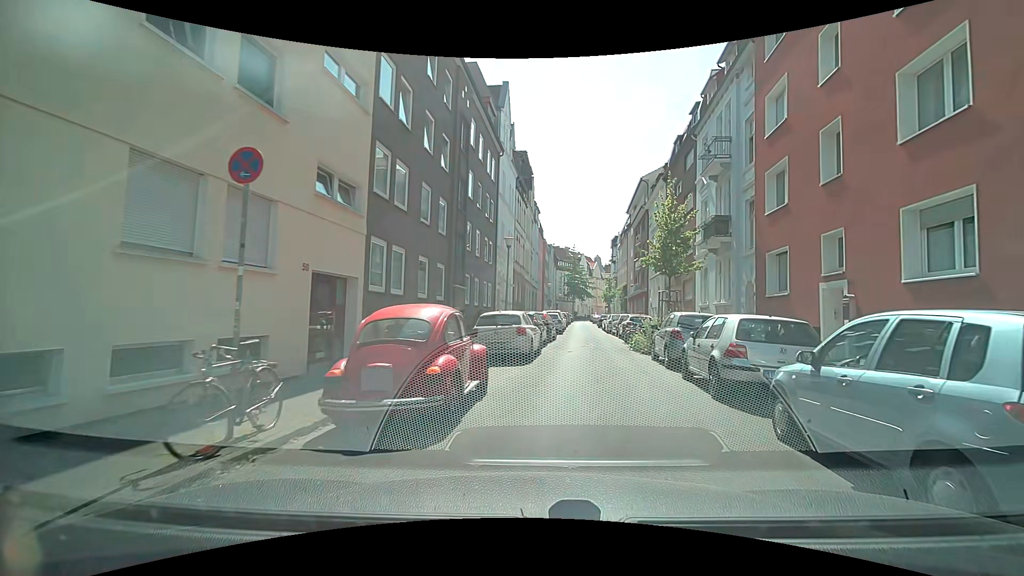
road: residential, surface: asphalt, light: Day
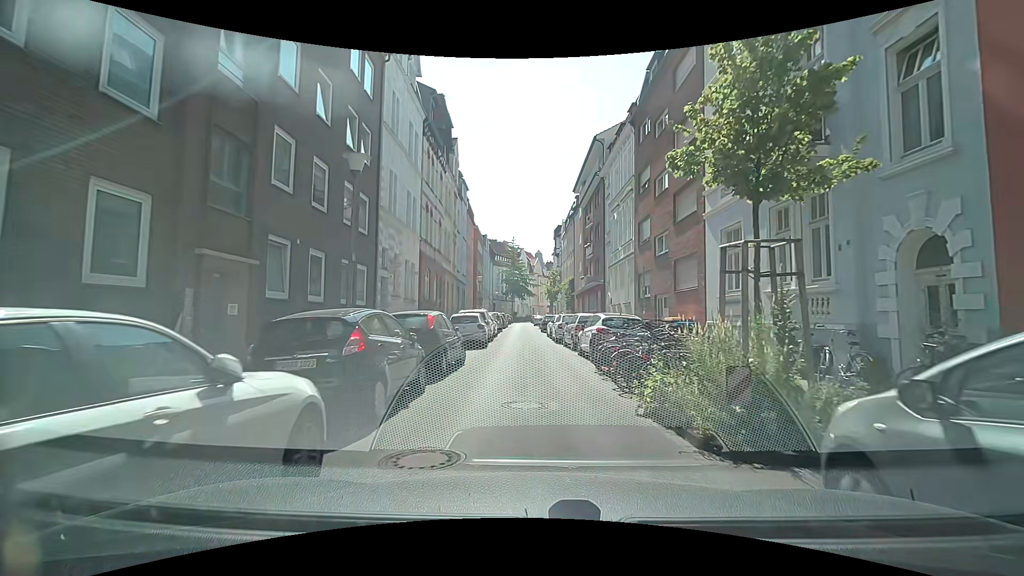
(+1.1, +13.2) m; +7°
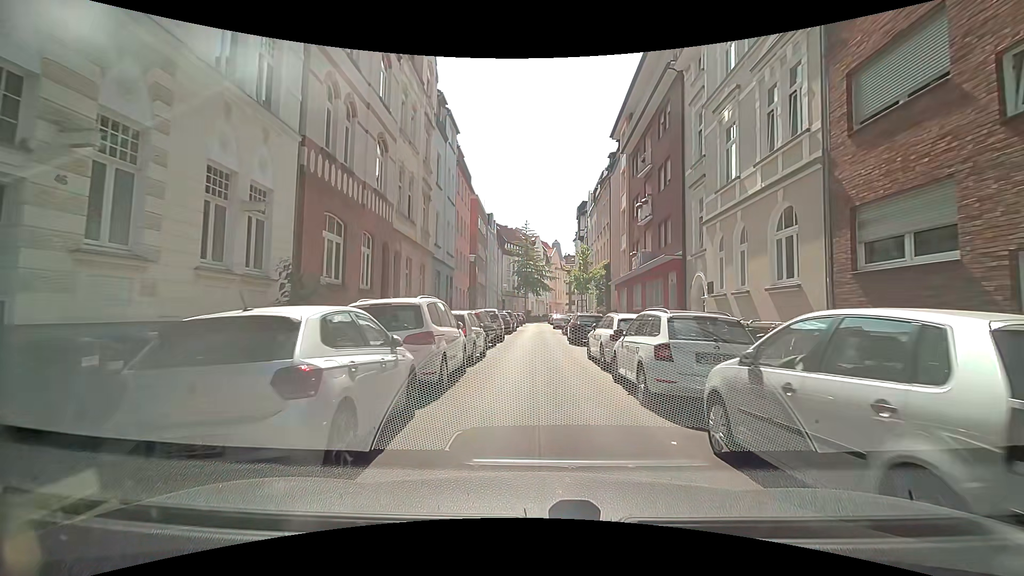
(-0.4, +17.0) m; -1°
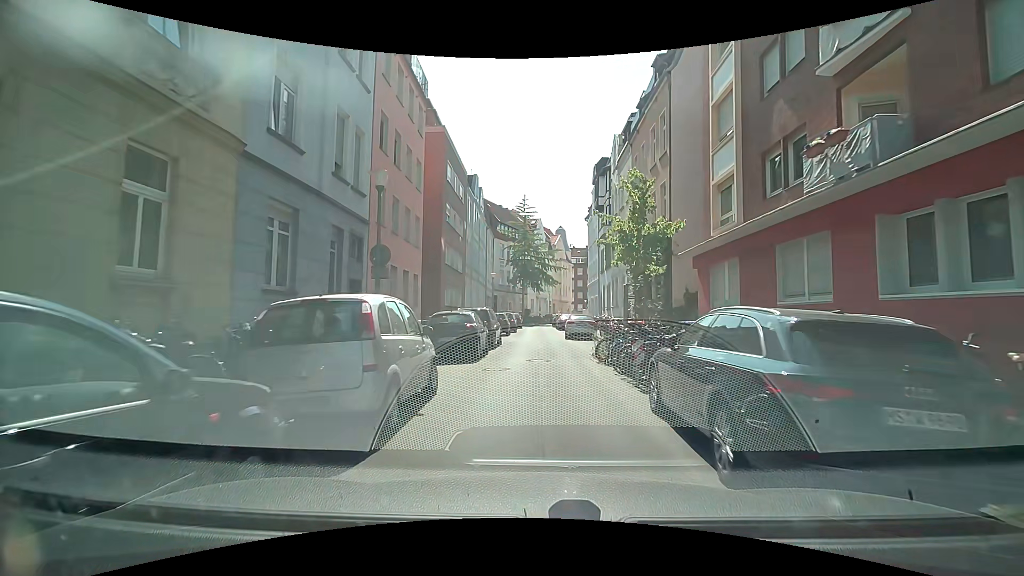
(0.0, +18.8) m; -1°
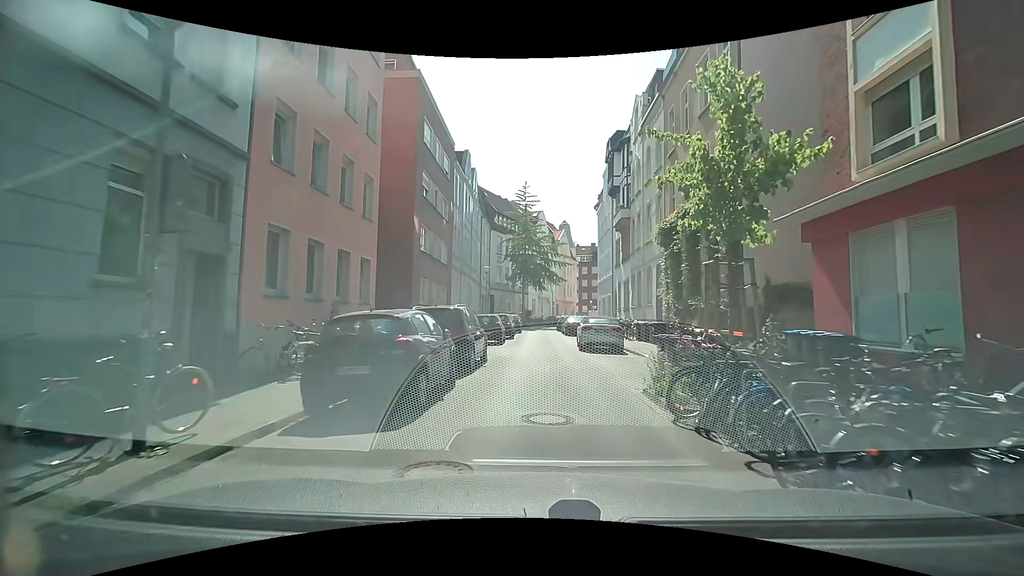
(+0.1, +7.7) m; 0°
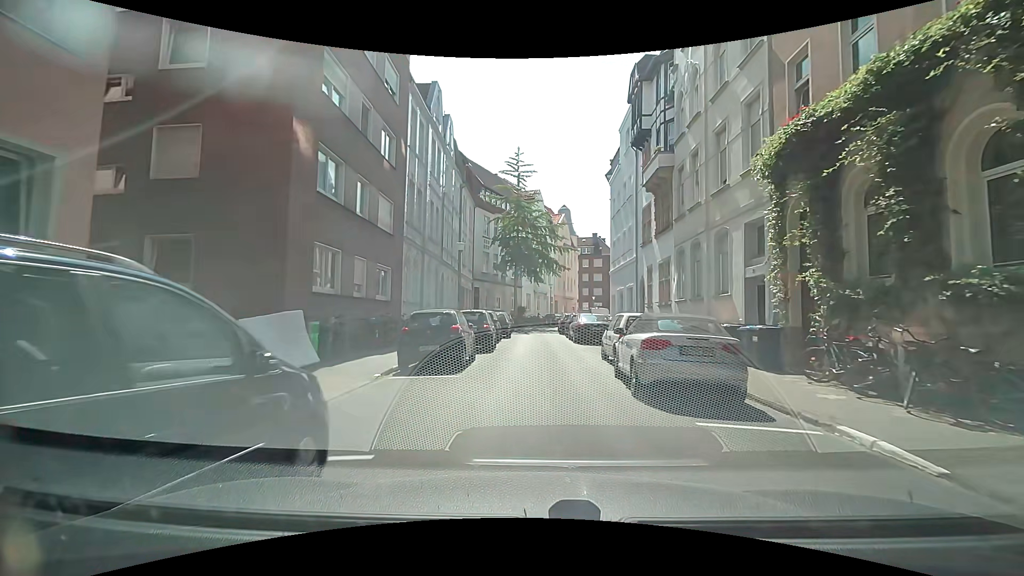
(+0.3, +11.7) m; +1°
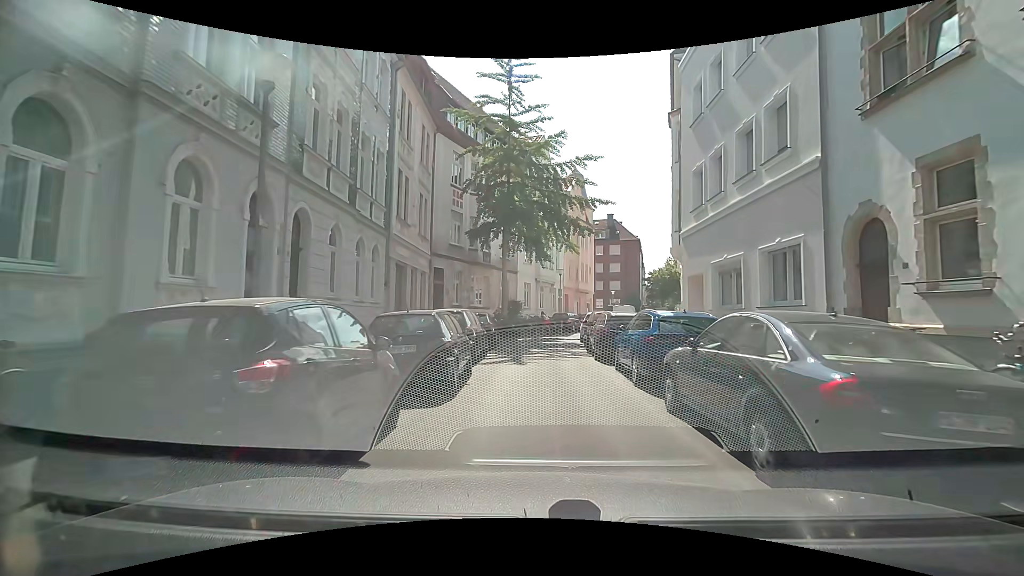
(+0.2, +19.7) m; +1°
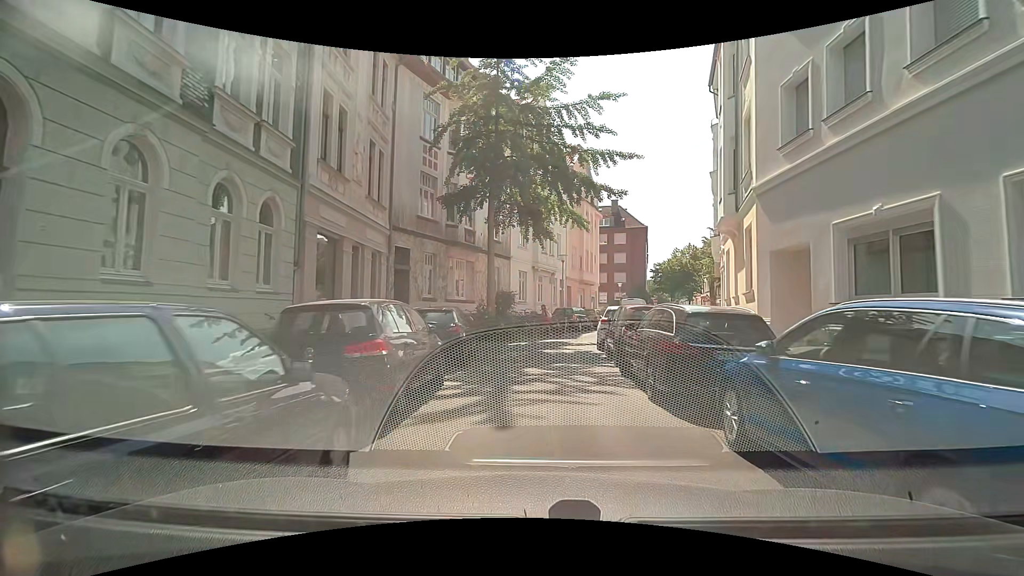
(0.0, +7.2) m; +1°
